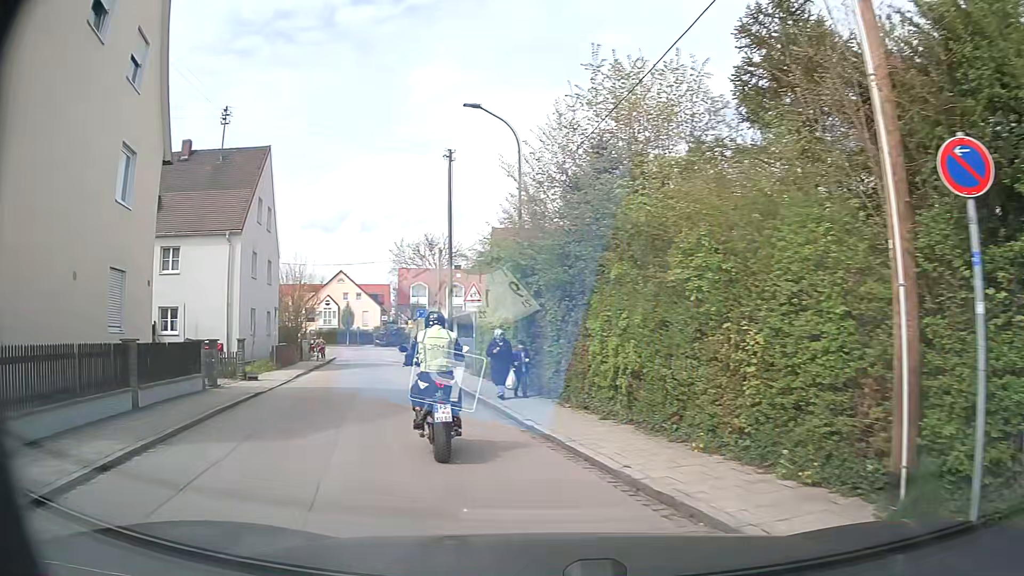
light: Day
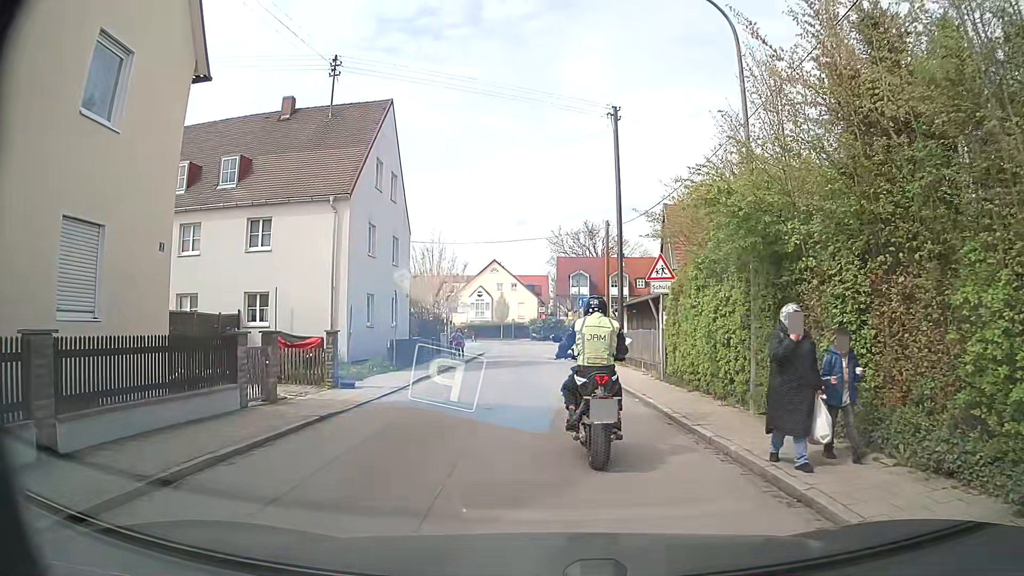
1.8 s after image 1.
(-0.8, +6.6) m; -12°
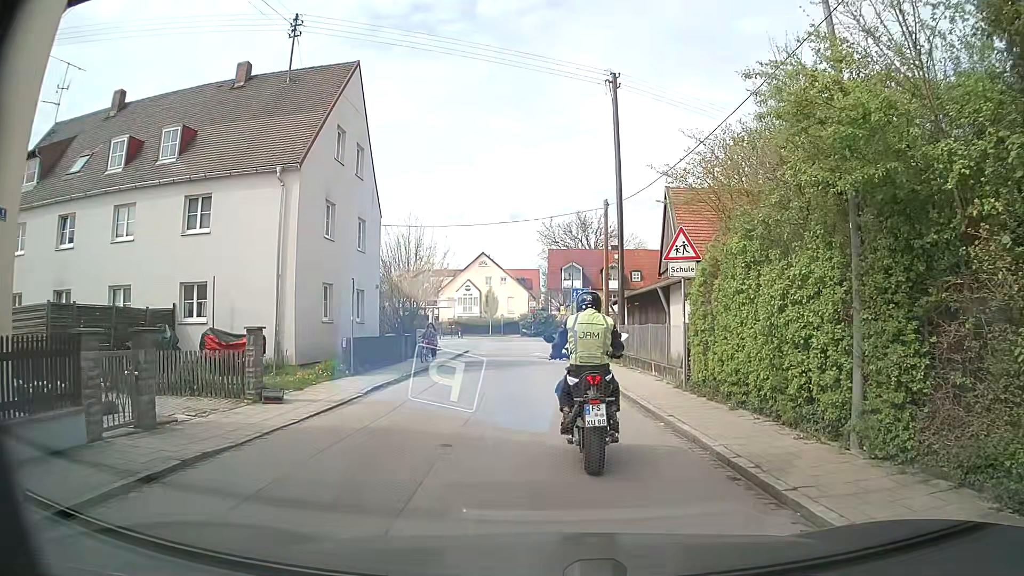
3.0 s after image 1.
(0.0, +4.1) m; 0°
